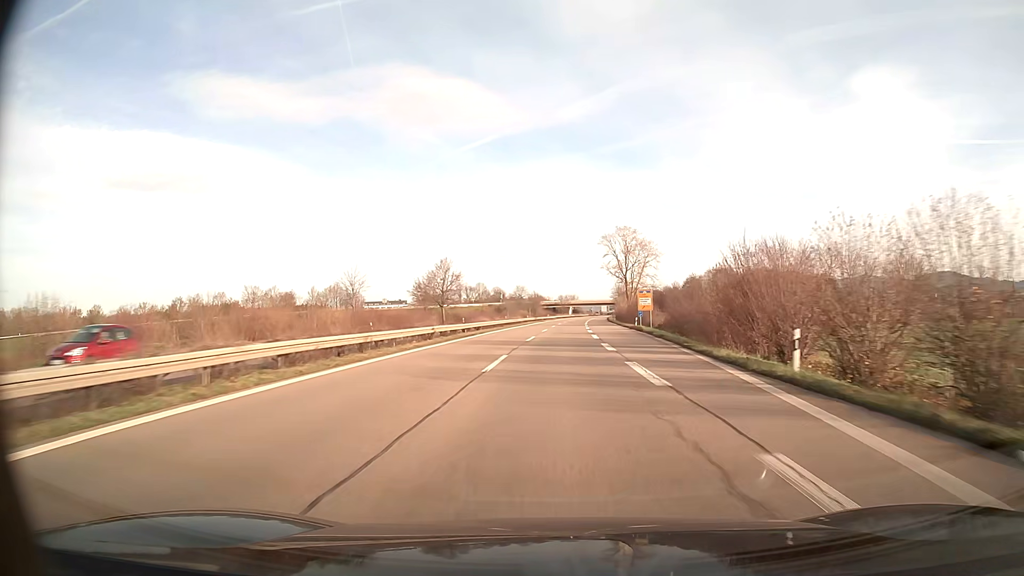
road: trunk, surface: asphalt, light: Day
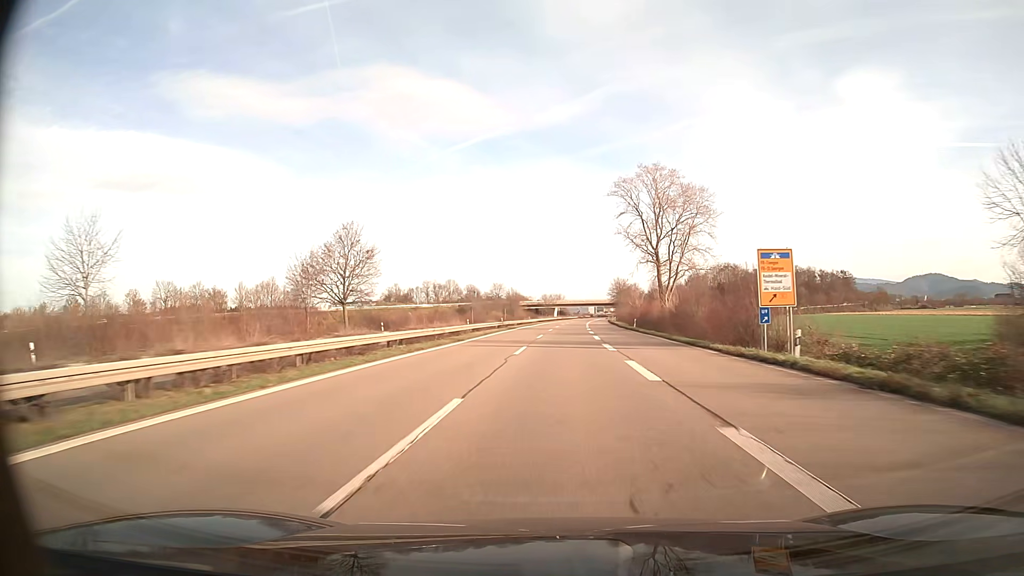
(+0.5, +47.0) m; +1°
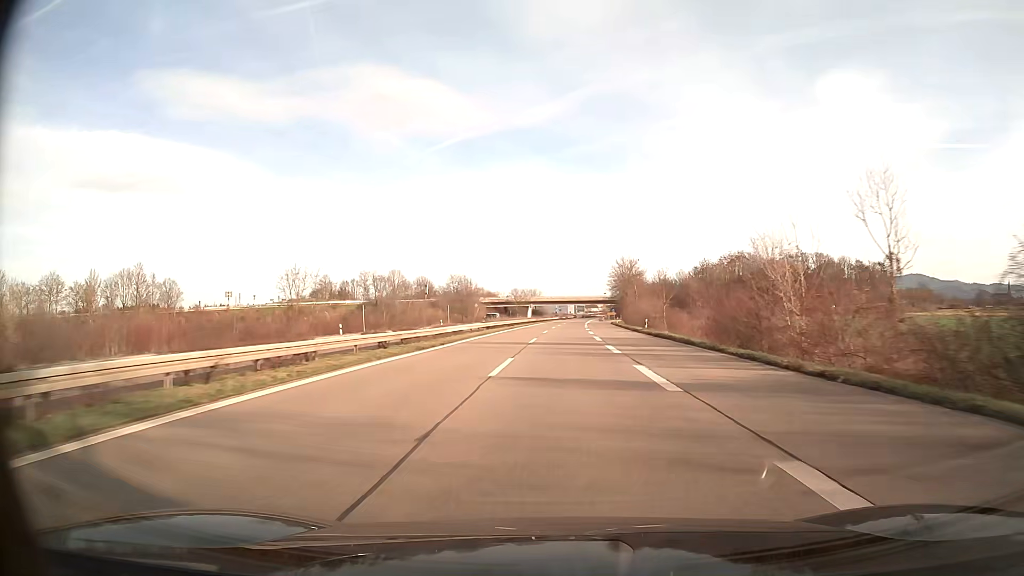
(+1.1, +62.7) m; +2°
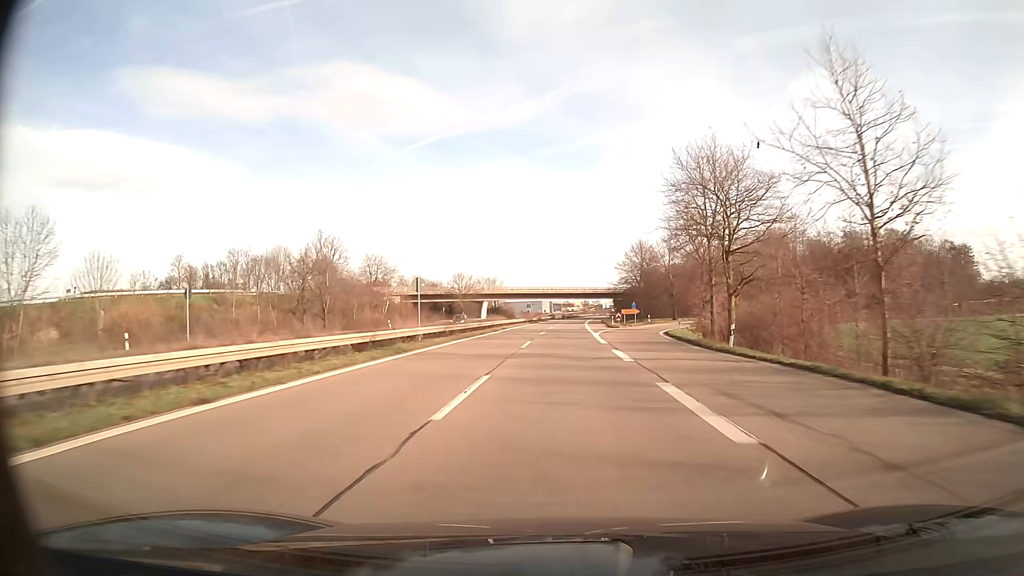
(+1.5, +78.4) m; +2°
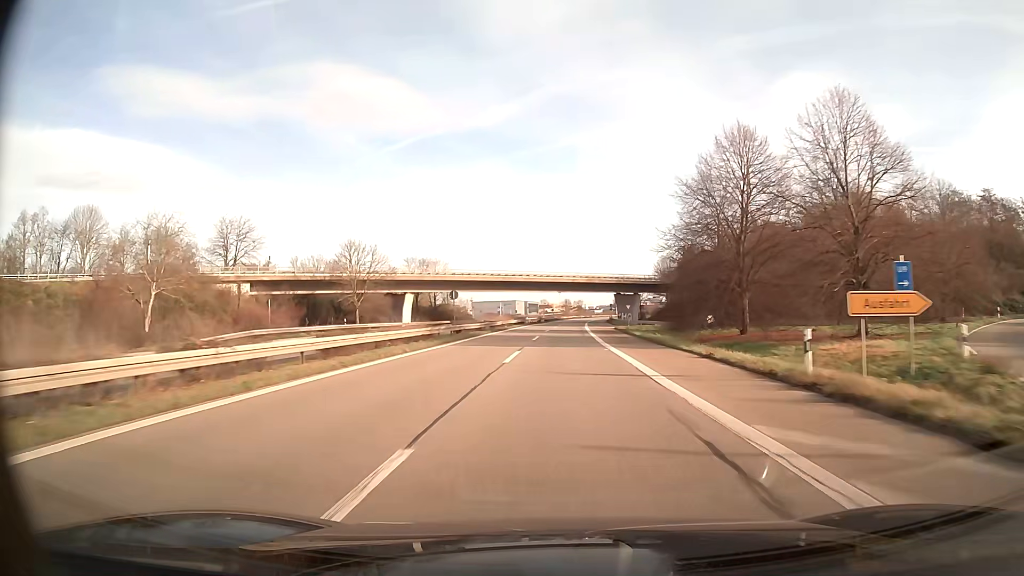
(+1.0, +62.8) m; +2°
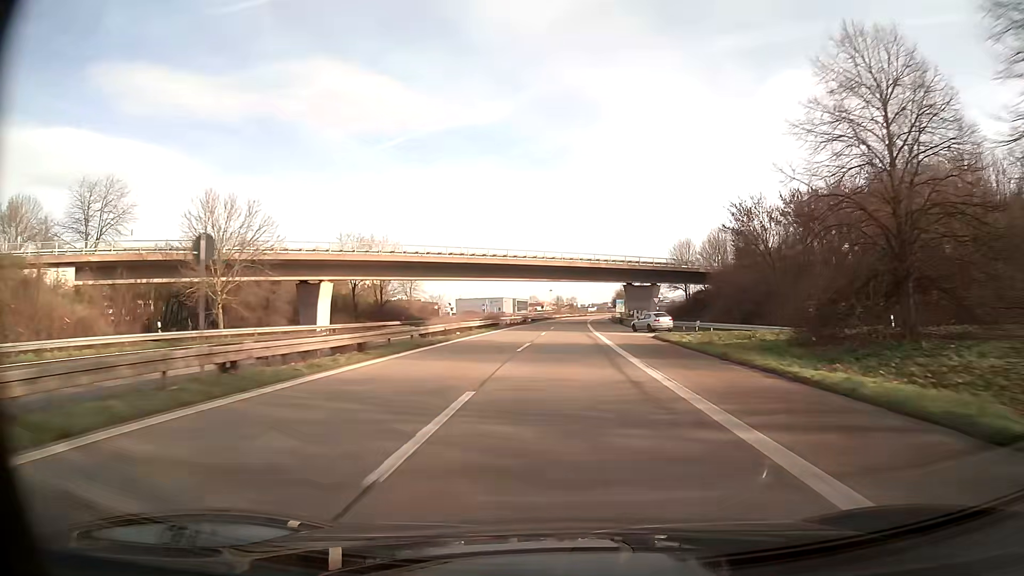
(+0.2, +31.4) m; +1°
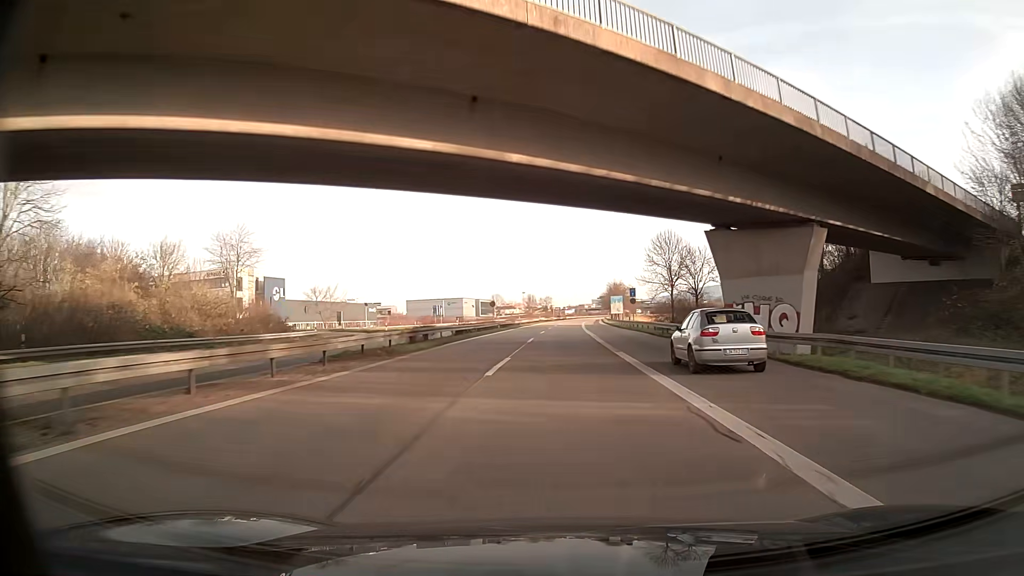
(+1.1, +62.7) m; +2°
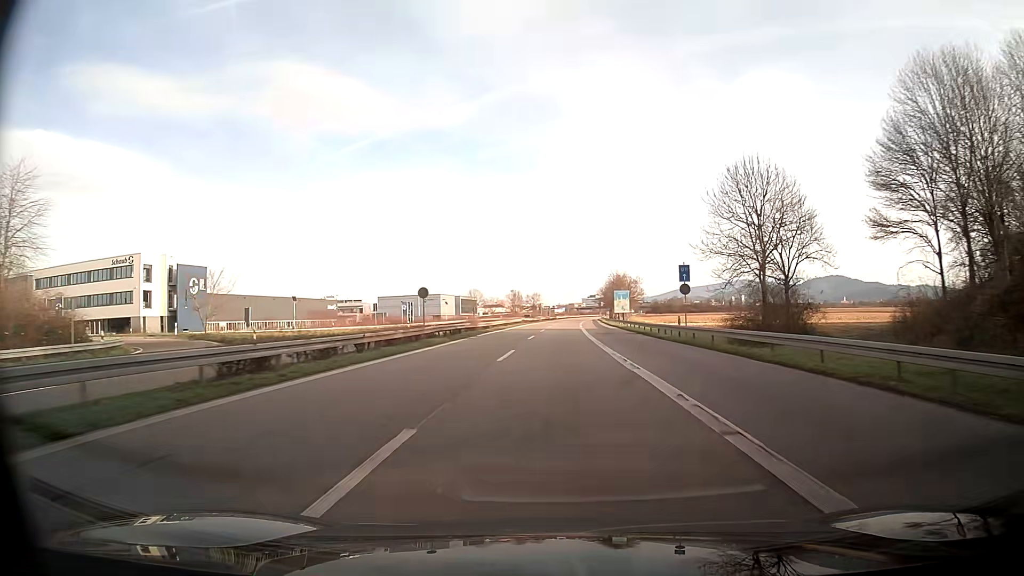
(+0.2, +31.3) m; +1°
(0, +10) (0, +20) (0, +30) (0, +40) (+1, +50) (+1, +60) (+1, +70) (+2, +80) (+2, +90) (+2, +100) m
